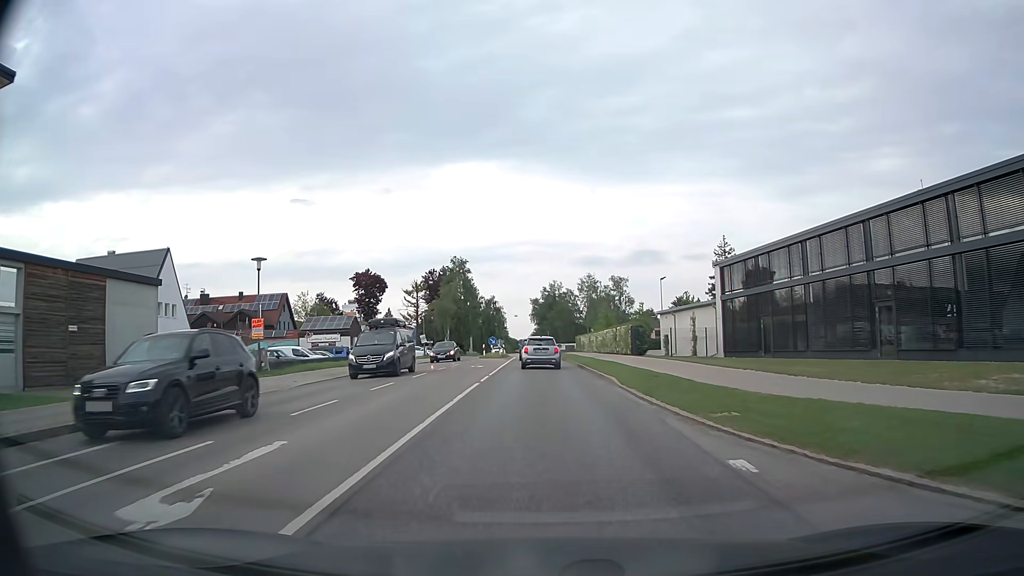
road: secondary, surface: asphalt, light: Day
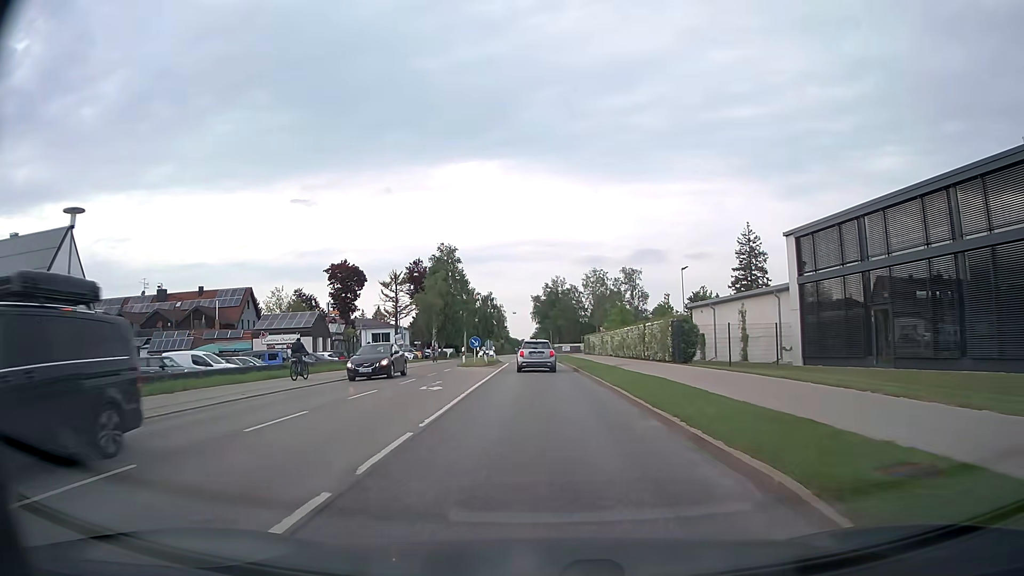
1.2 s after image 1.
(-0.1, +13.9) m; 0°
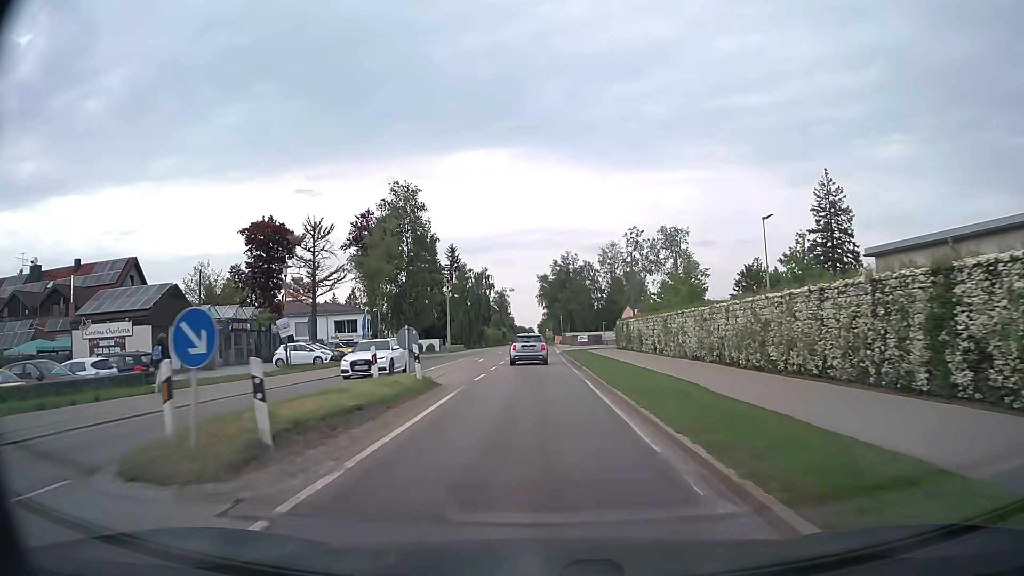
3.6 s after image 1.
(-0.1, +29.7) m; -1°
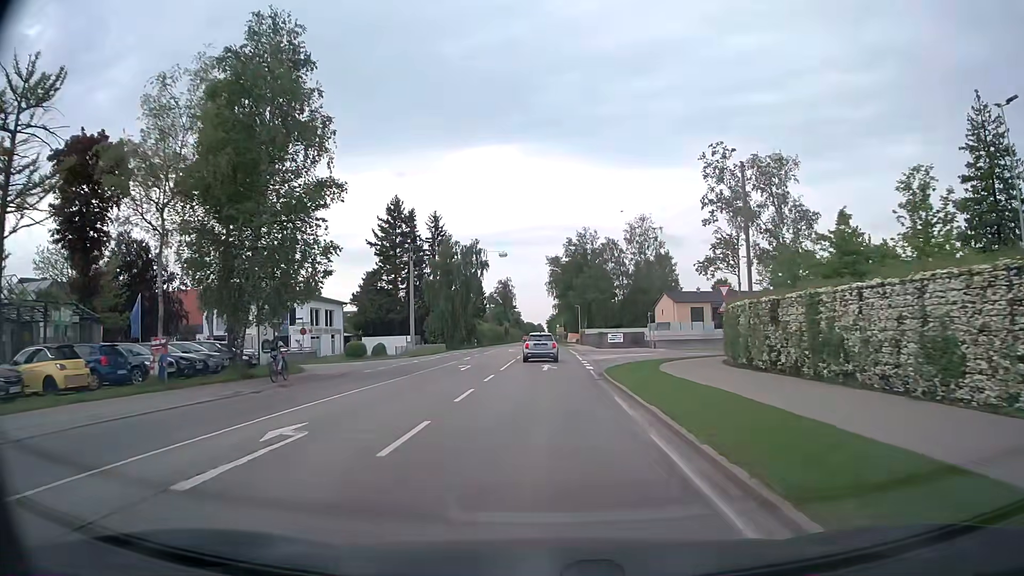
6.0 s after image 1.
(-0.3, +31.1) m; -1°
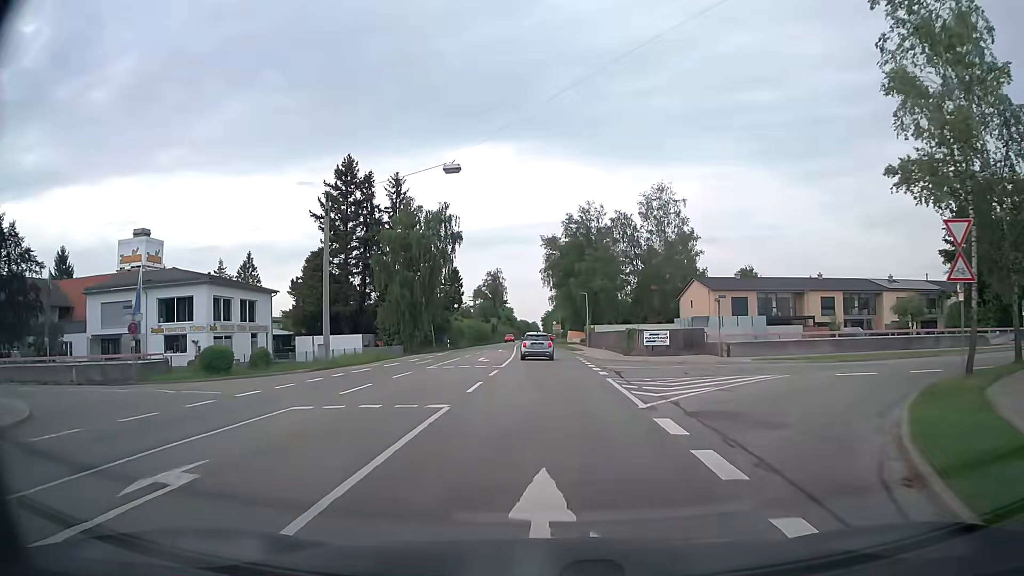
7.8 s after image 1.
(0.0, +23.4) m; 0°
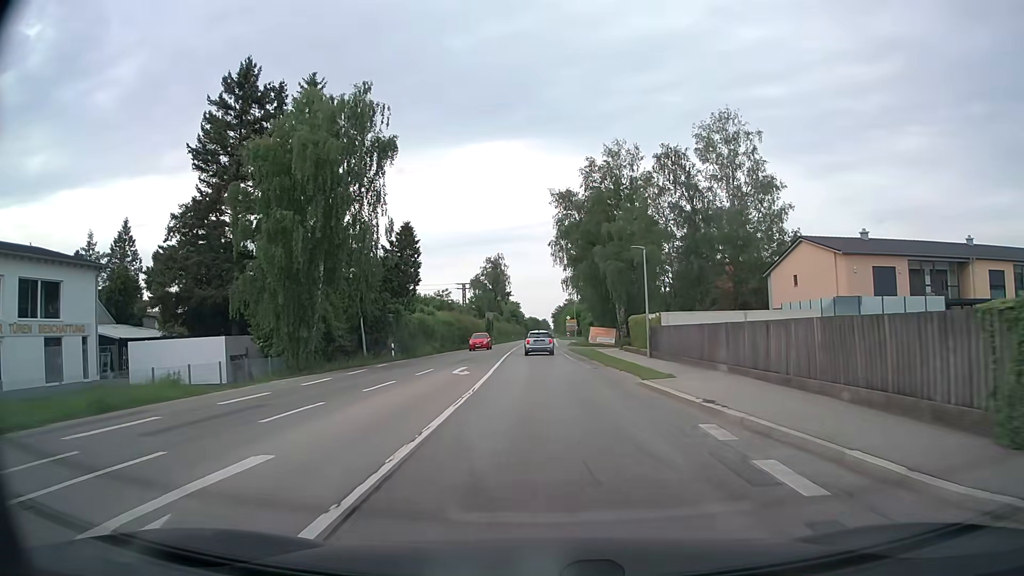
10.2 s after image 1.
(-0.2, +31.3) m; -1°
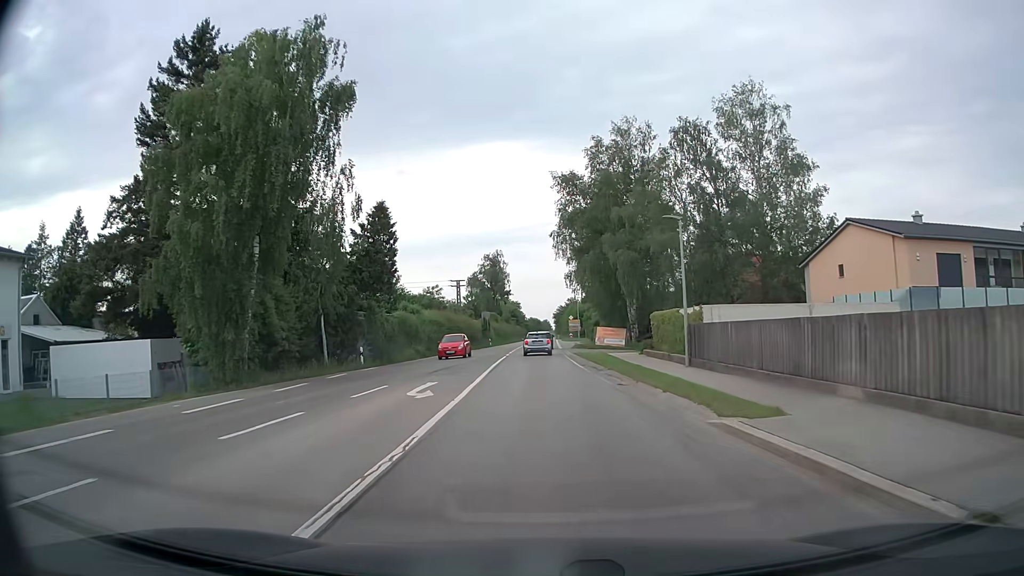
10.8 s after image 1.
(0.0, +7.8) m; 0°
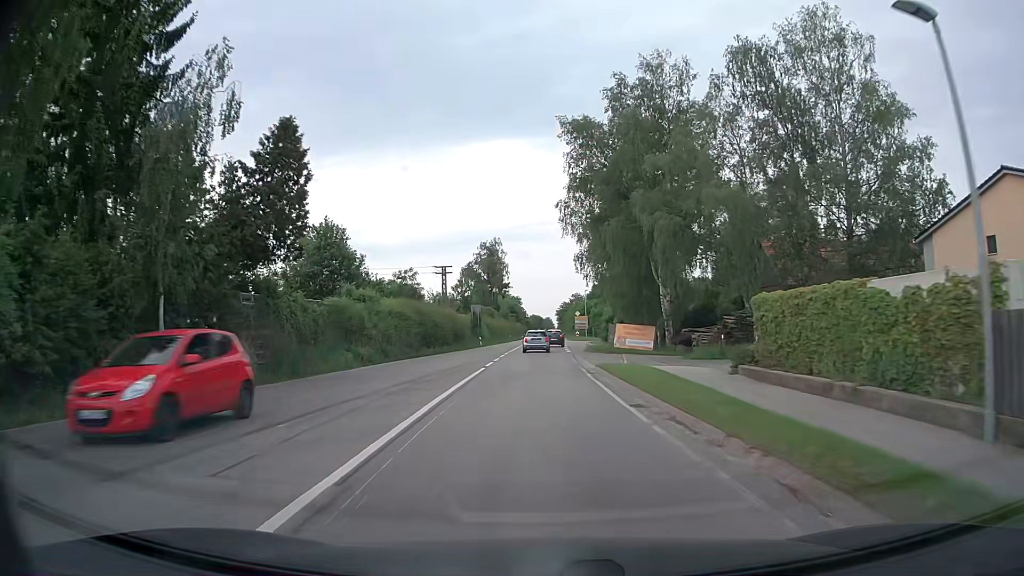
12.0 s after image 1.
(0.0, +15.6) m; 0°
(0, +10) (0, +20) (0, +30) (0, +40) (0, +50) (0, +60) (0, +70) (+1, +80) (+1, +90) (+1, +100) m
